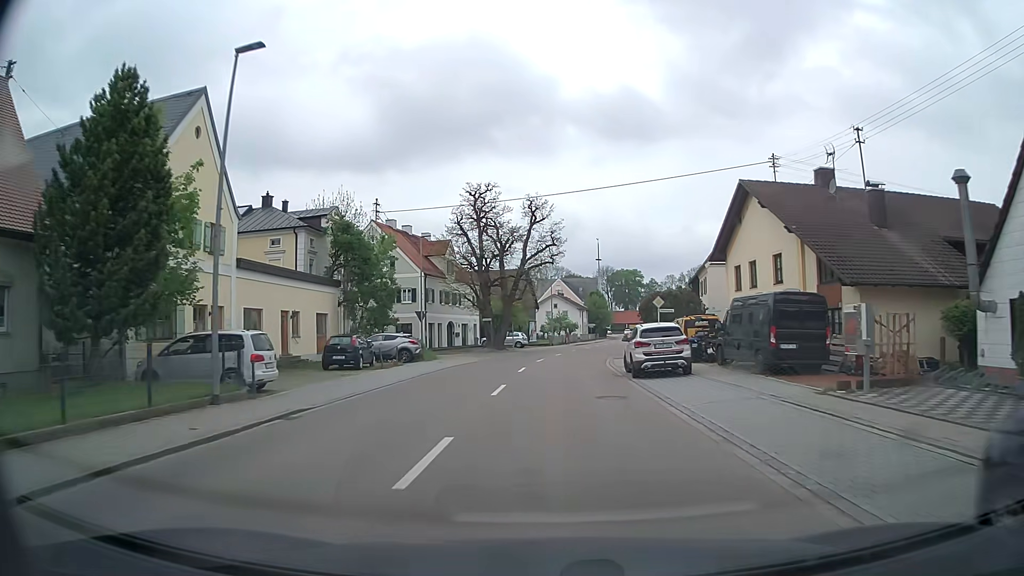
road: tertiary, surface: asphalt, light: Day
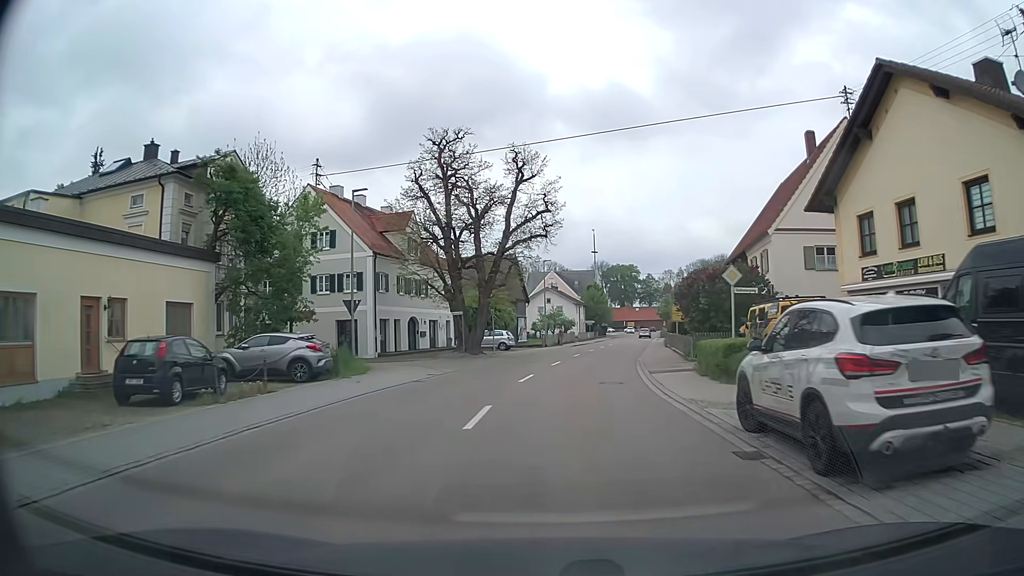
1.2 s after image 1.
(+0.1, +14.5) m; 0°
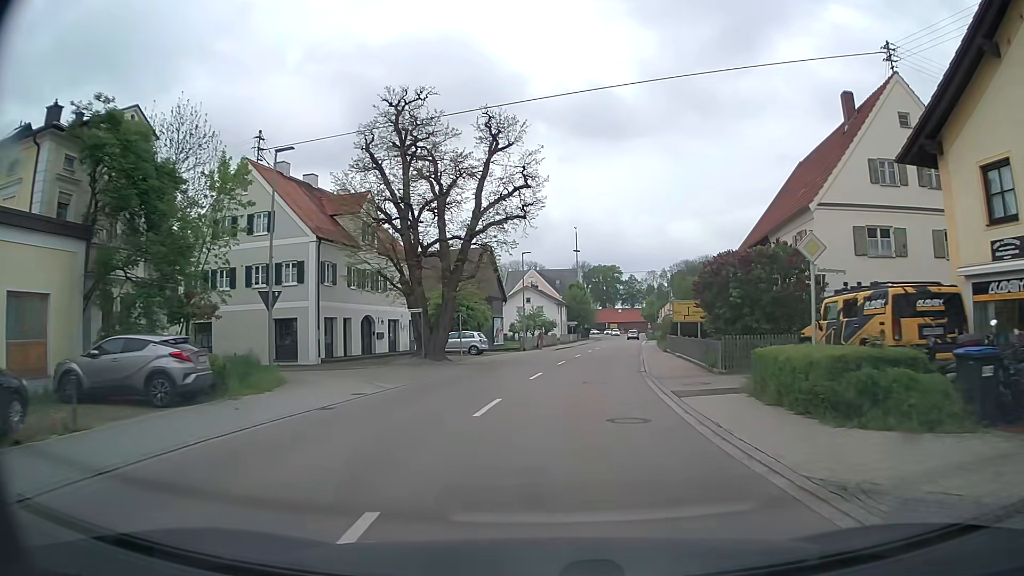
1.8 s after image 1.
(+0.1, +7.3) m; +2°
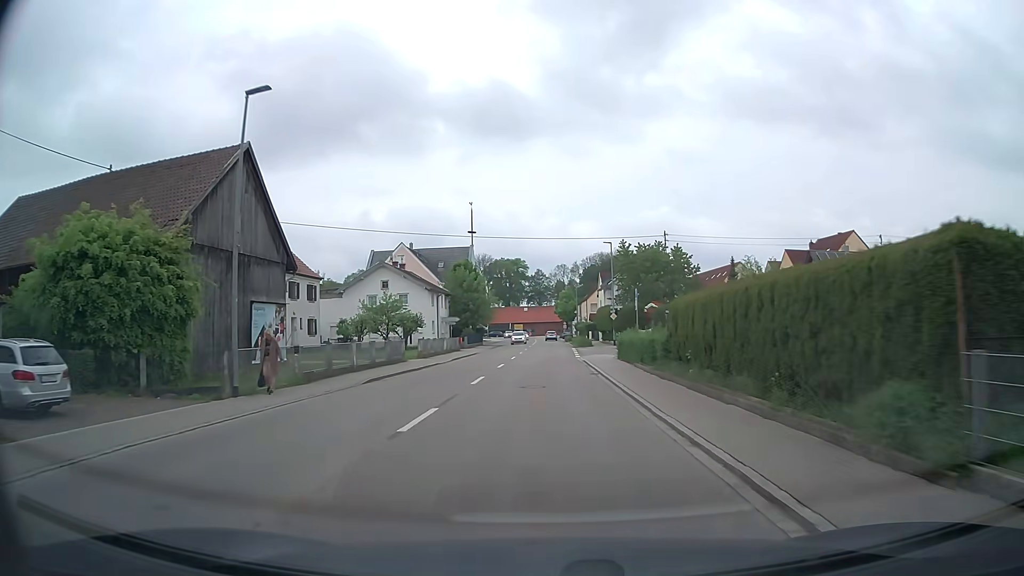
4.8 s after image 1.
(+3.5, +37.6) m; +8°
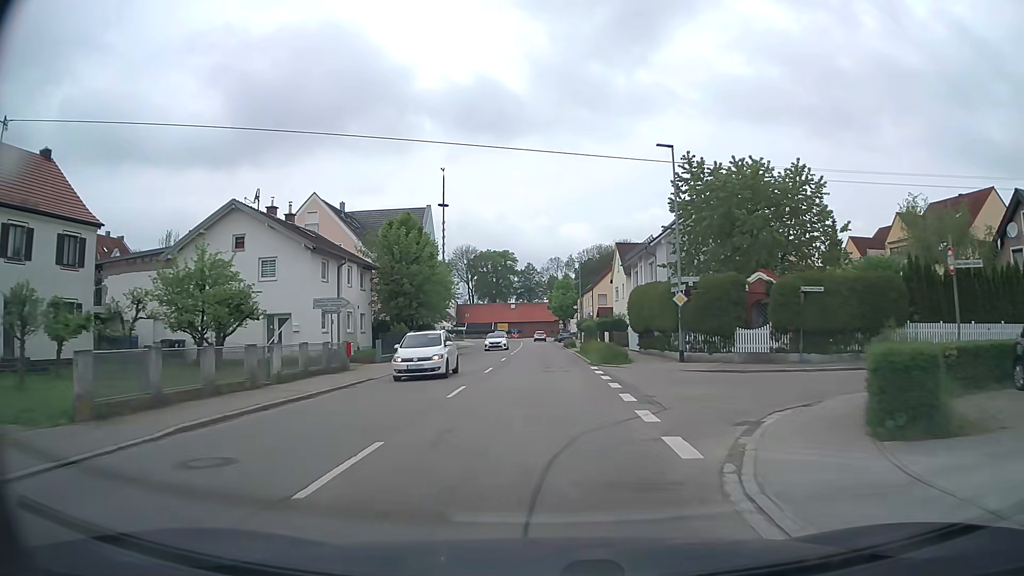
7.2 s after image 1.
(+0.3, +31.0) m; +1°
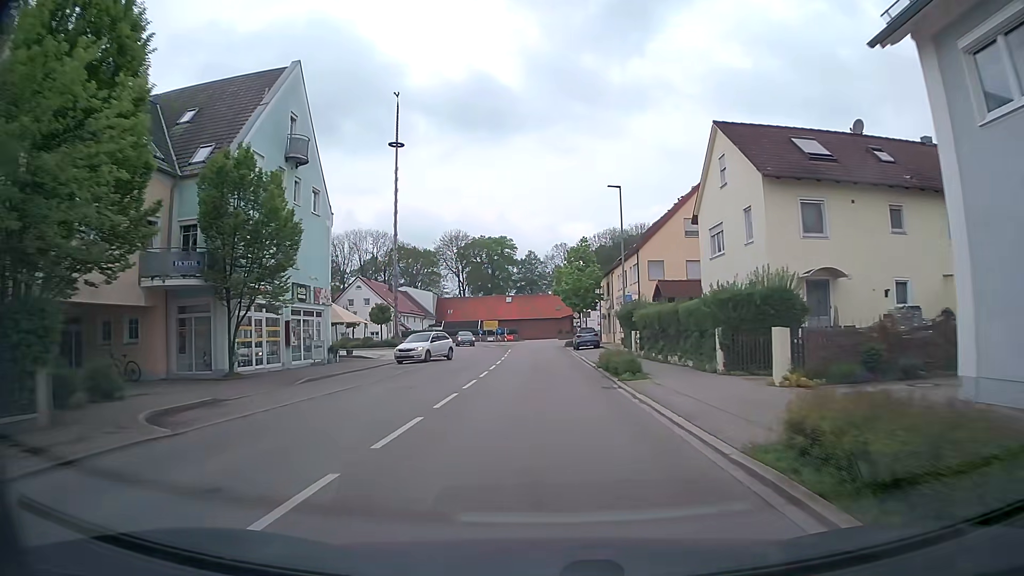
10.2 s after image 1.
(0.0, +37.9) m; 0°
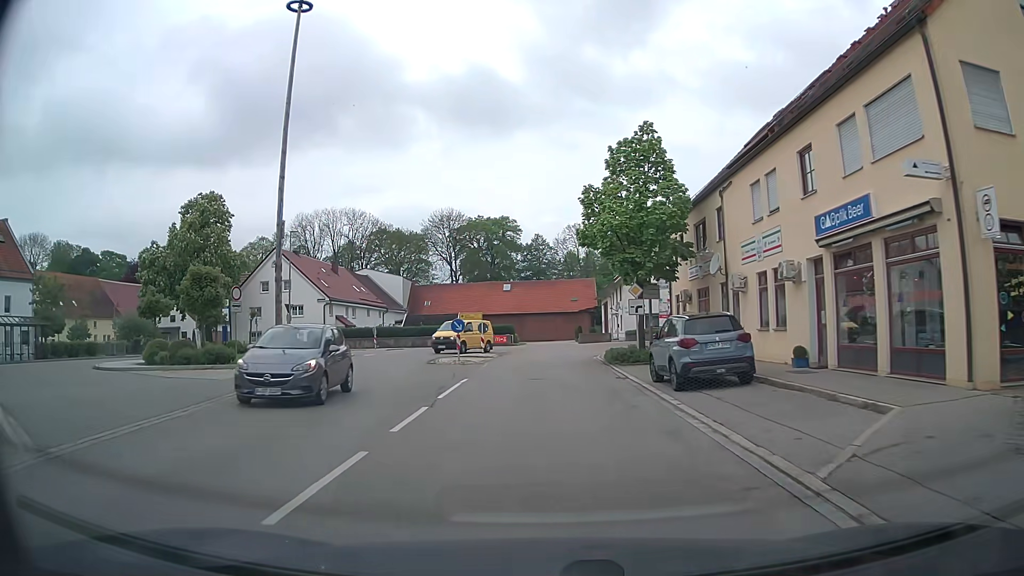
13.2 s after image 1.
(-0.5, +34.6) m; -1°
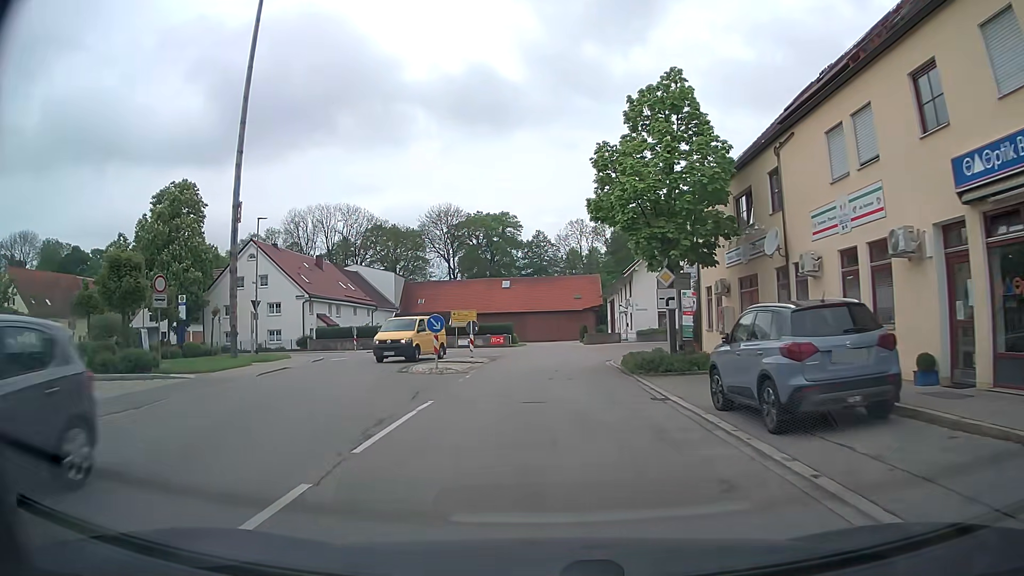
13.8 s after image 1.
(0.0, +6.1) m; 0°
